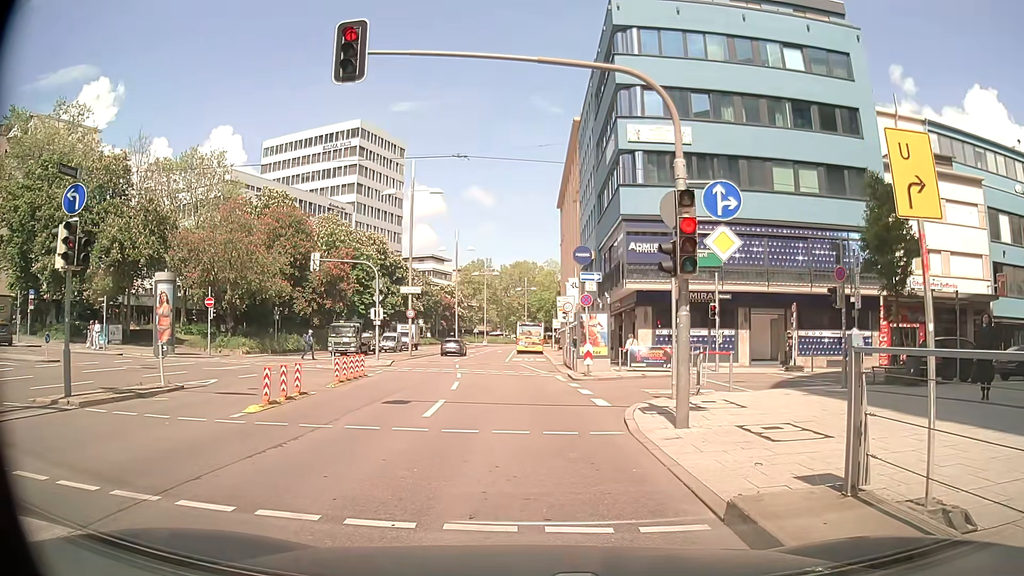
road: primary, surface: asphalt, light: Day
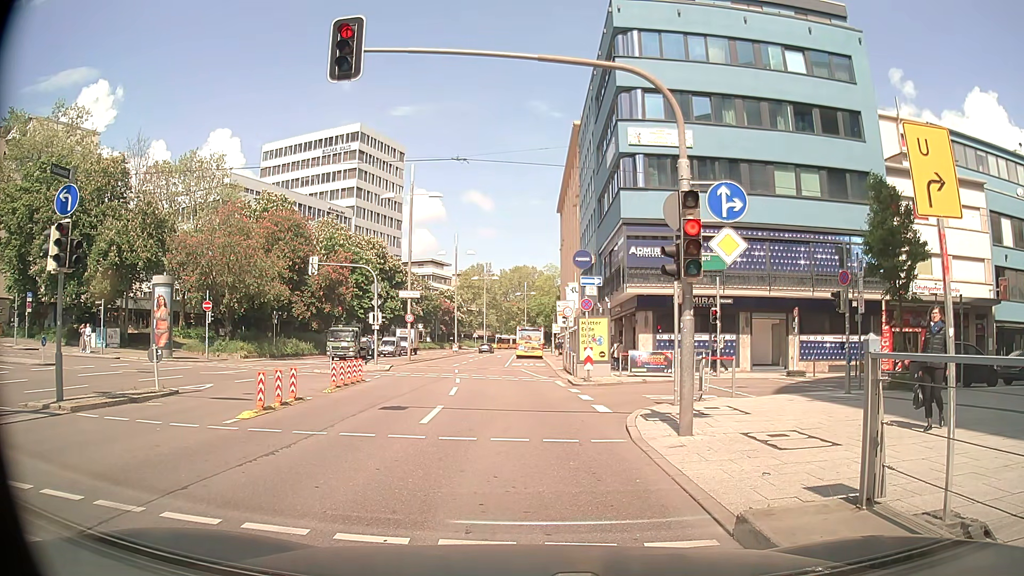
(0.0, +0.3) m; 0°
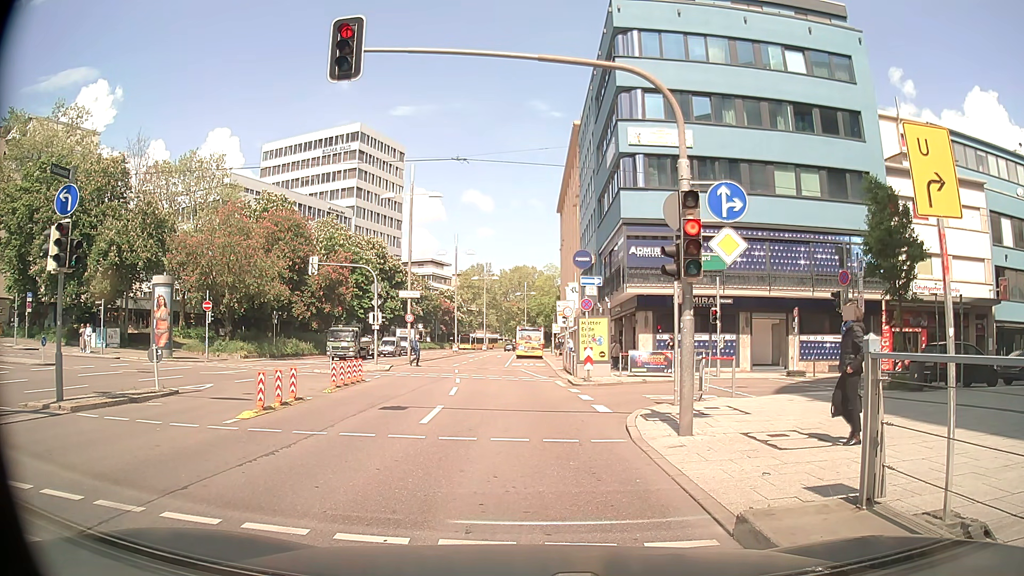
(0.0, 0.0) m; 0°
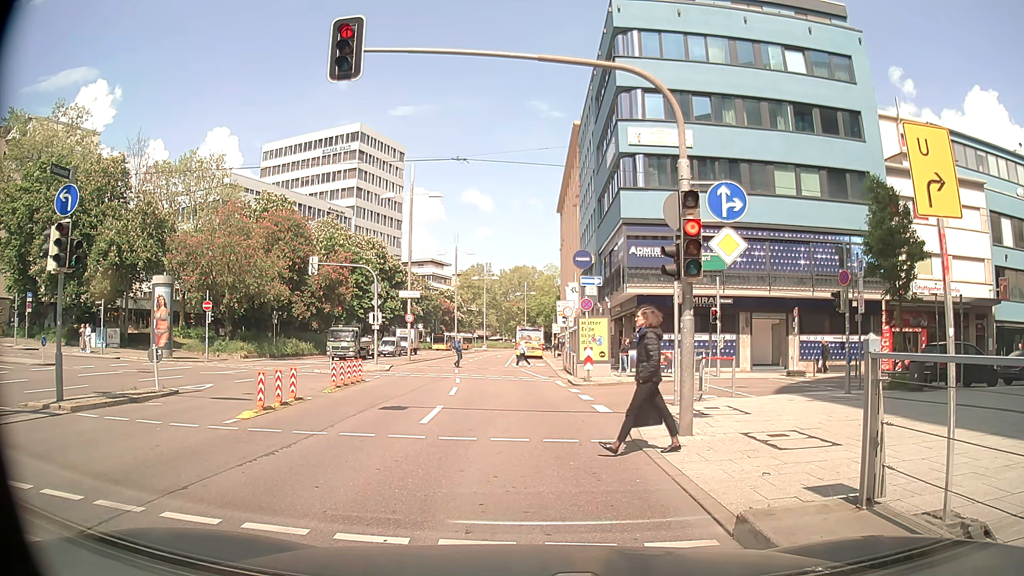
(0.0, 0.0) m; 0°
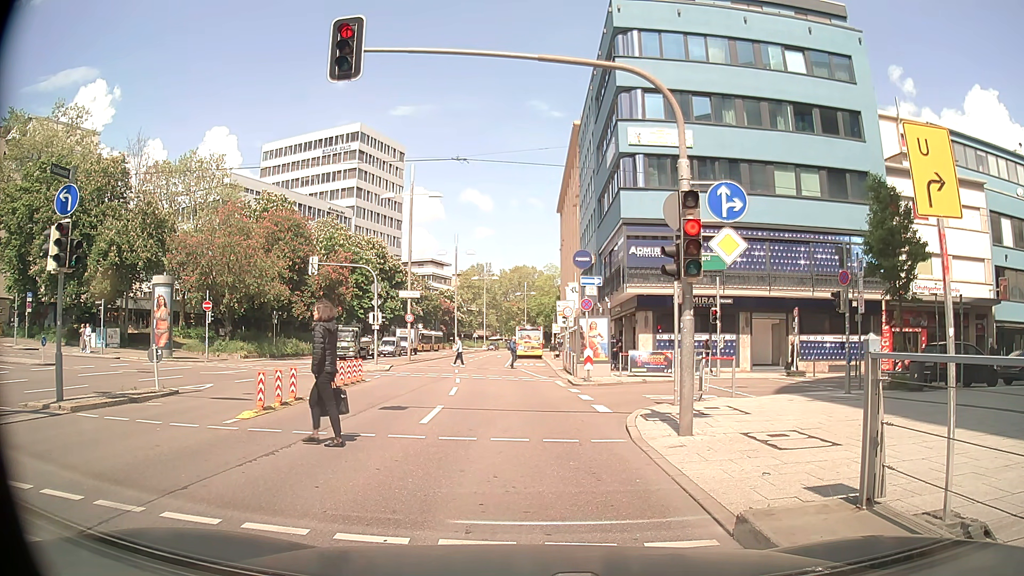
(0.0, 0.0) m; 0°
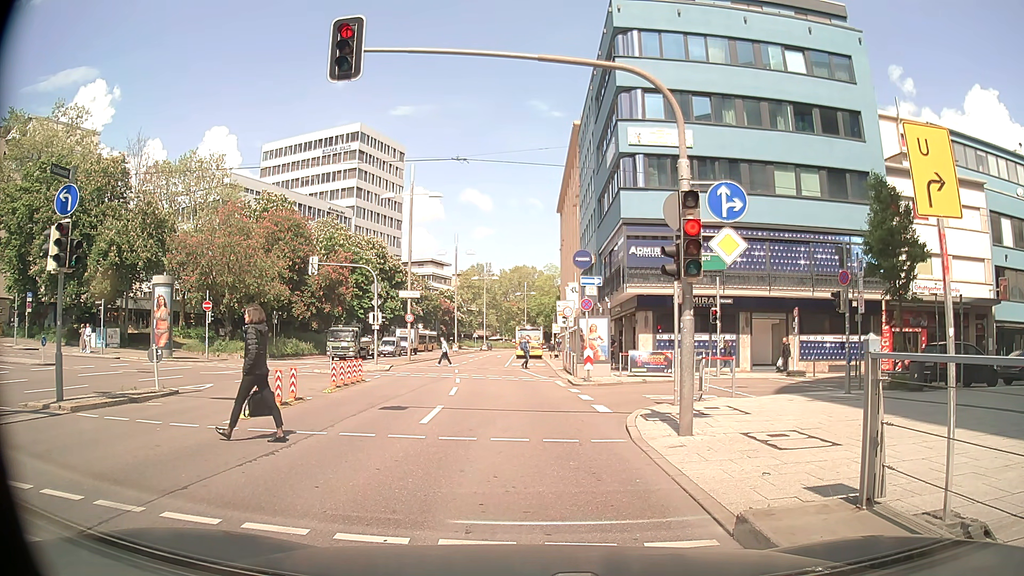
(0.0, 0.0) m; 0°
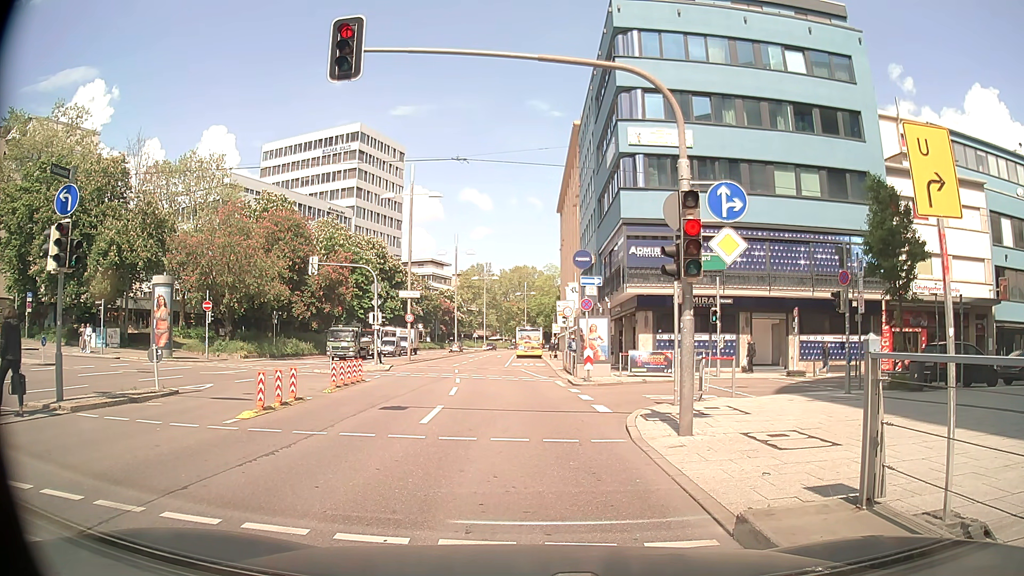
(0.0, 0.0) m; 0°
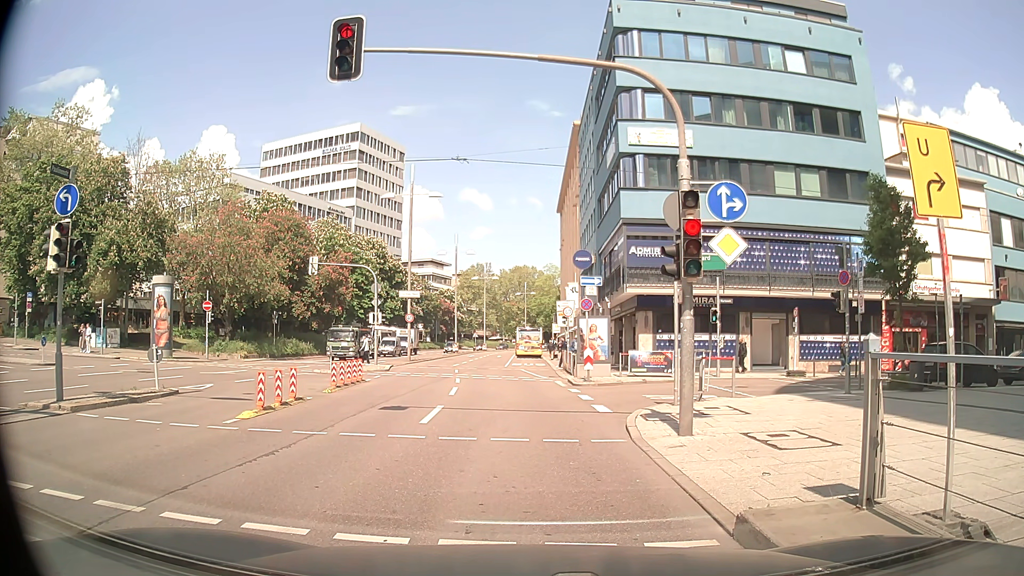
(0.0, 0.0) m; 0°
